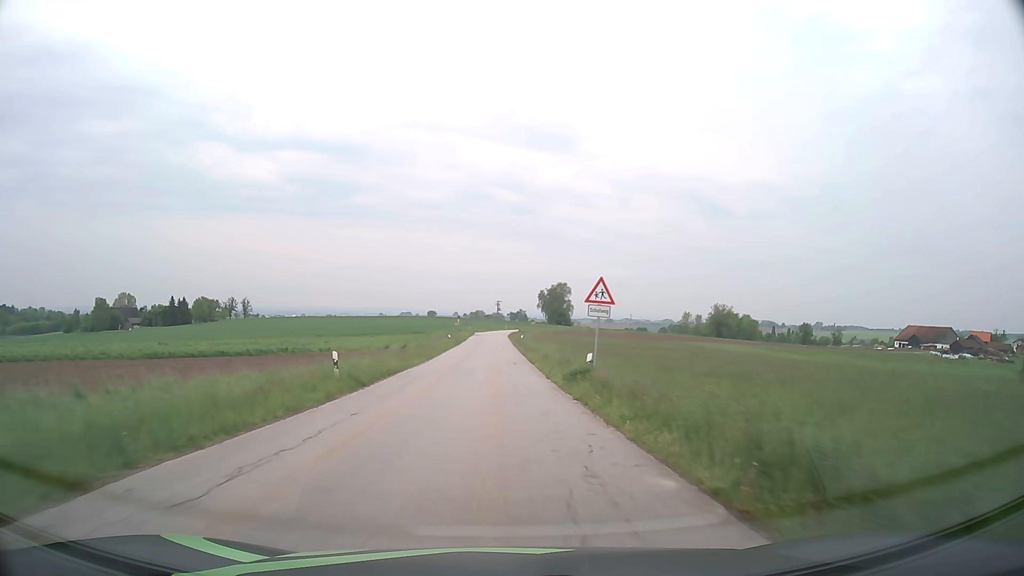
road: tertiary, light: Day
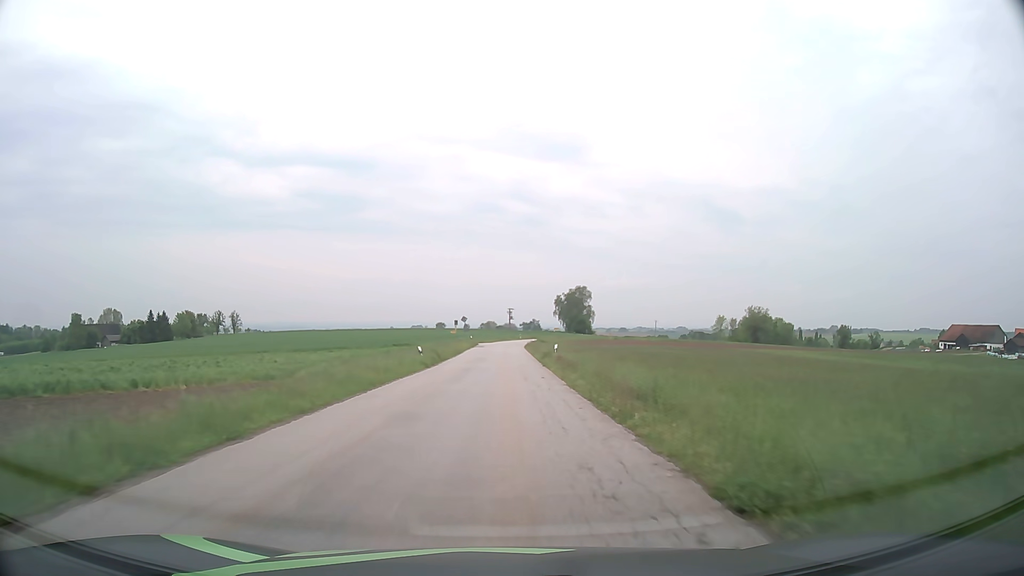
(-0.3, +32.2) m; -1°
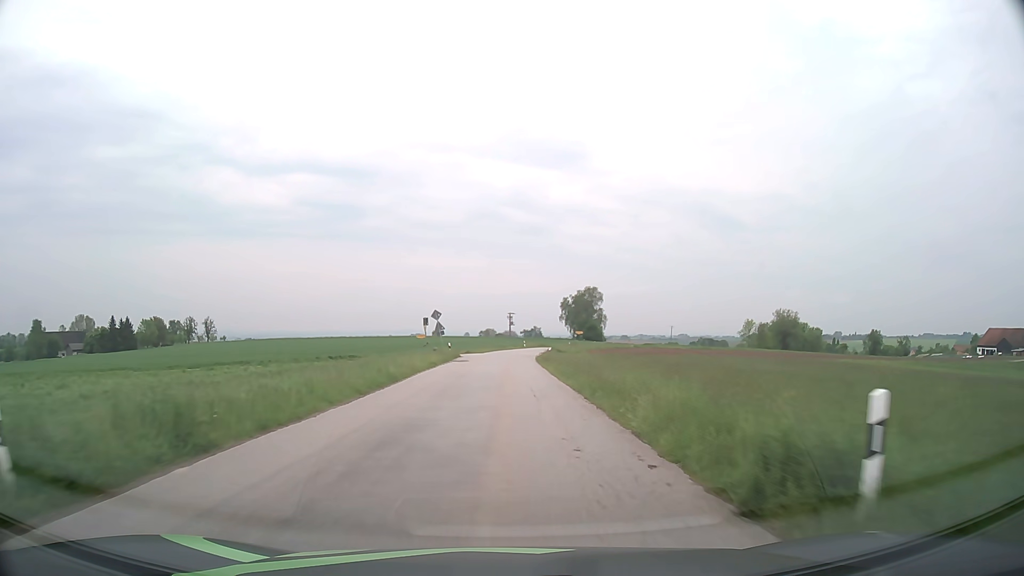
(-0.1, +32.1) m; 0°
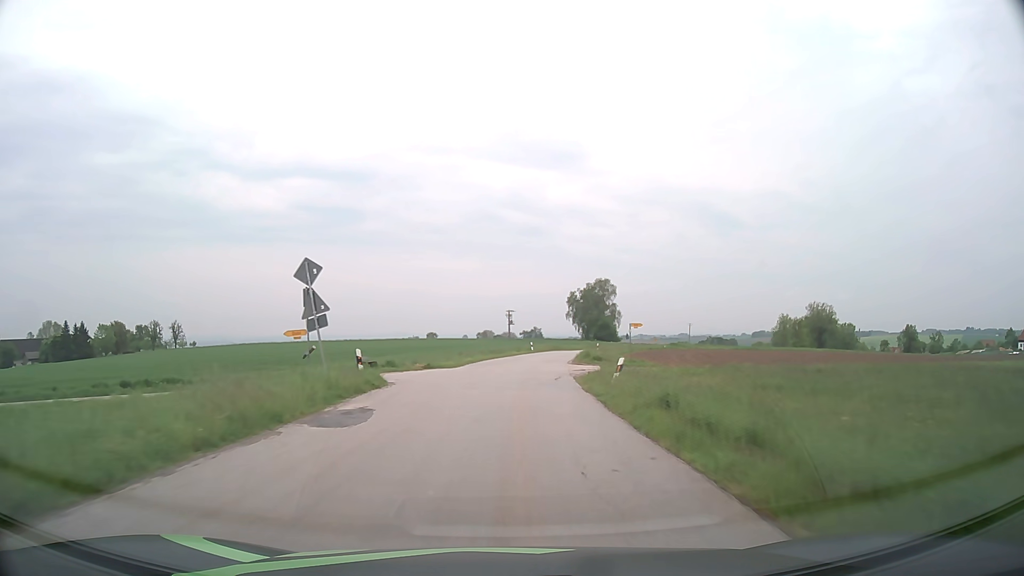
(-0.1, +32.1) m; 0°
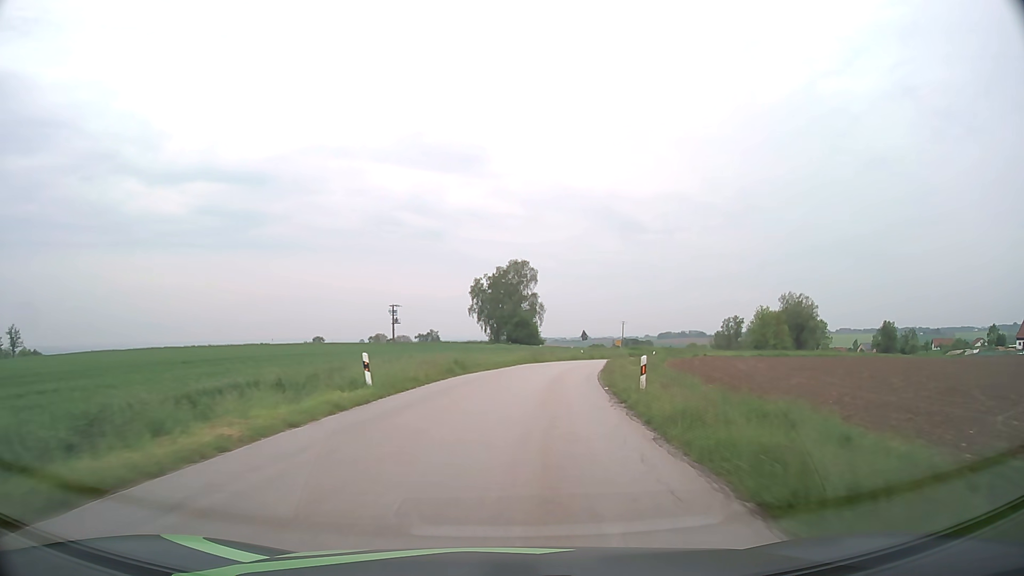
(+3.4, +53.4) m; +8°
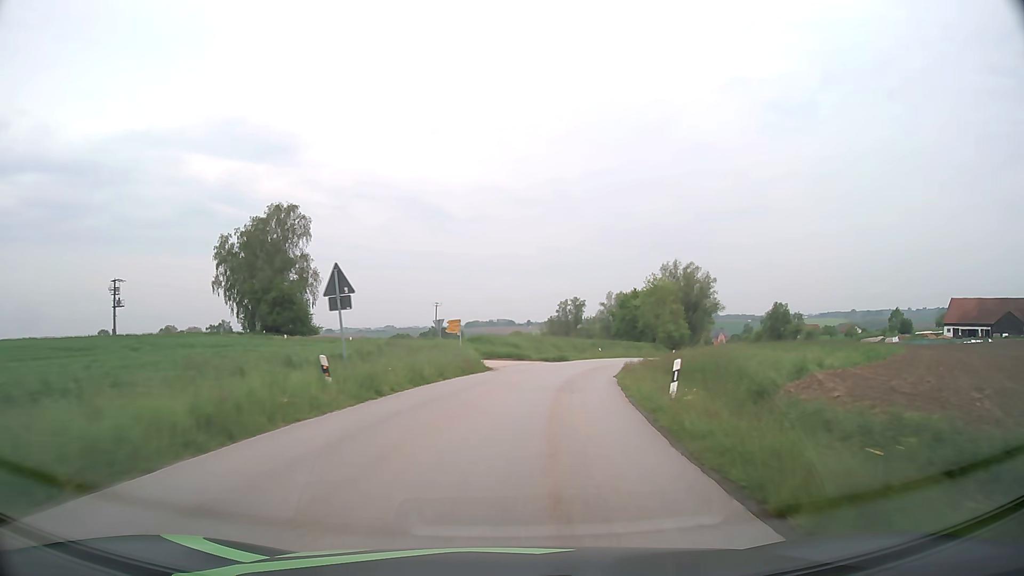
(+7.0, +53.1) m; +16°
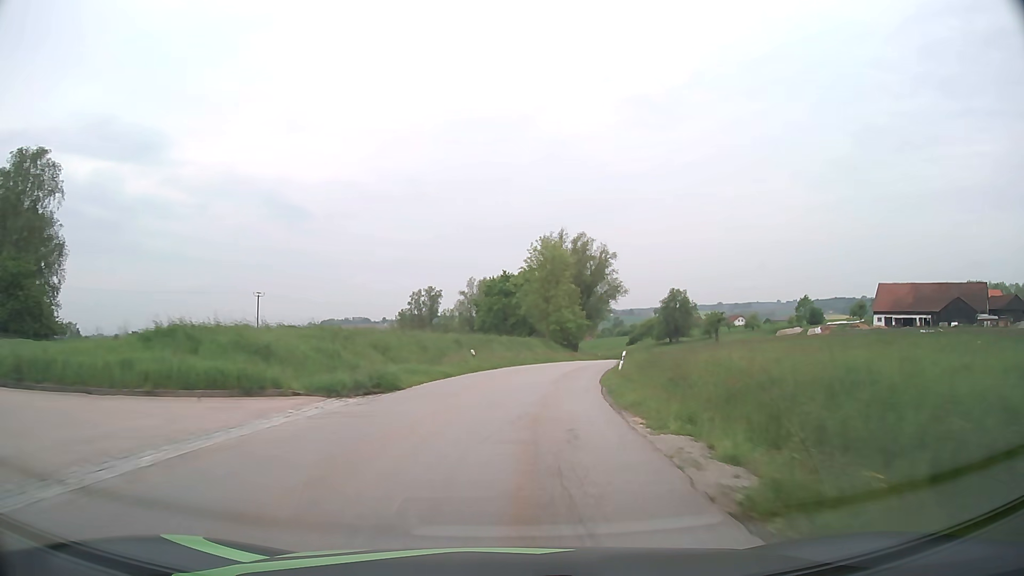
(+3.5, +32.2) m; +12°
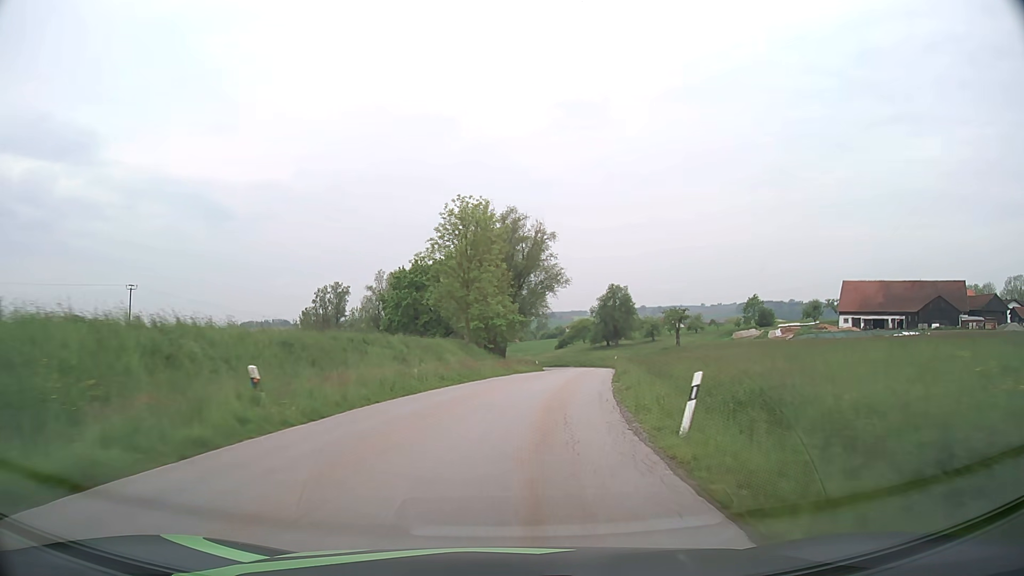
(+1.2, +21.3) m; +7°
(0, +10) (+1, +20) (+3, +30) (+4, +40) (+6, +50) (+7, +60) (+7, +70) (+7, +80) (+5, +89) (+3, +99) m
